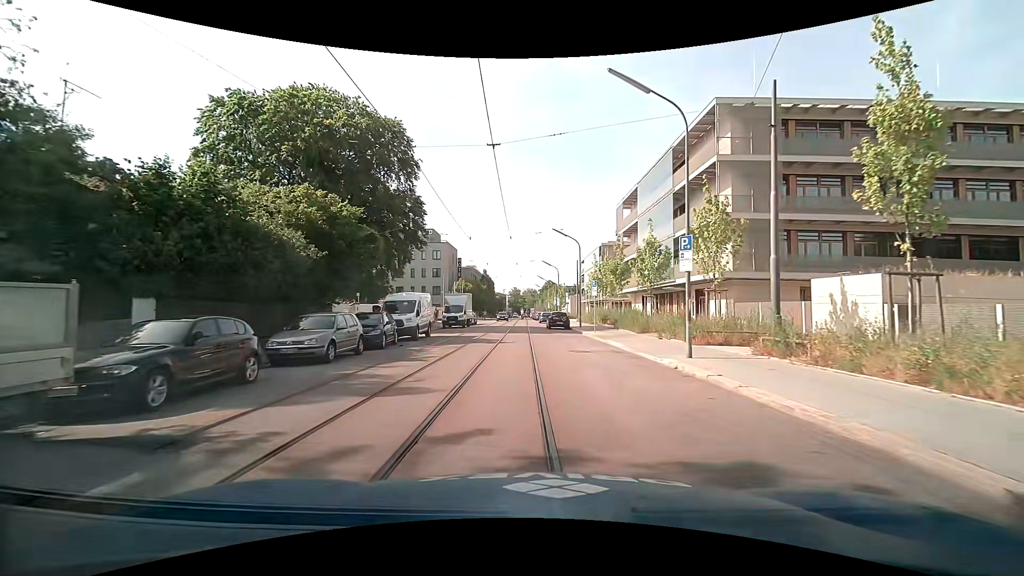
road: residential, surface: asphalt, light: Day
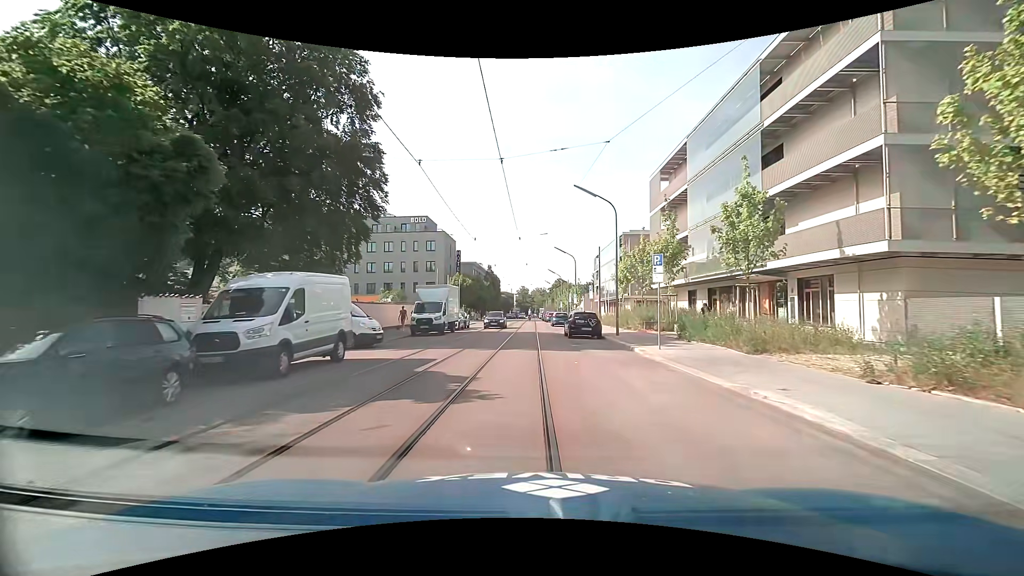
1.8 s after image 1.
(-0.1, +14.3) m; 0°
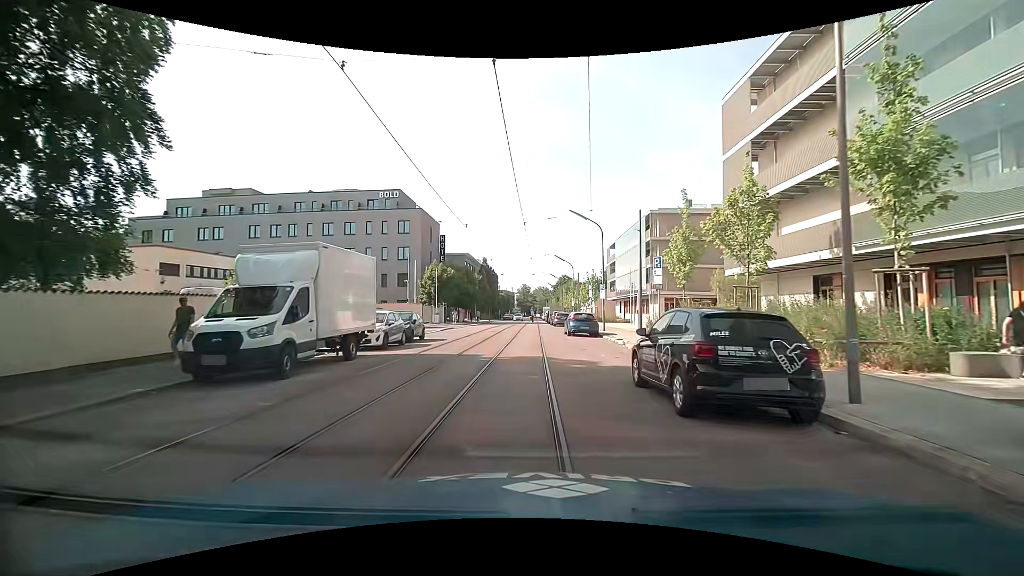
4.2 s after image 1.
(-0.3, +19.5) m; -1°
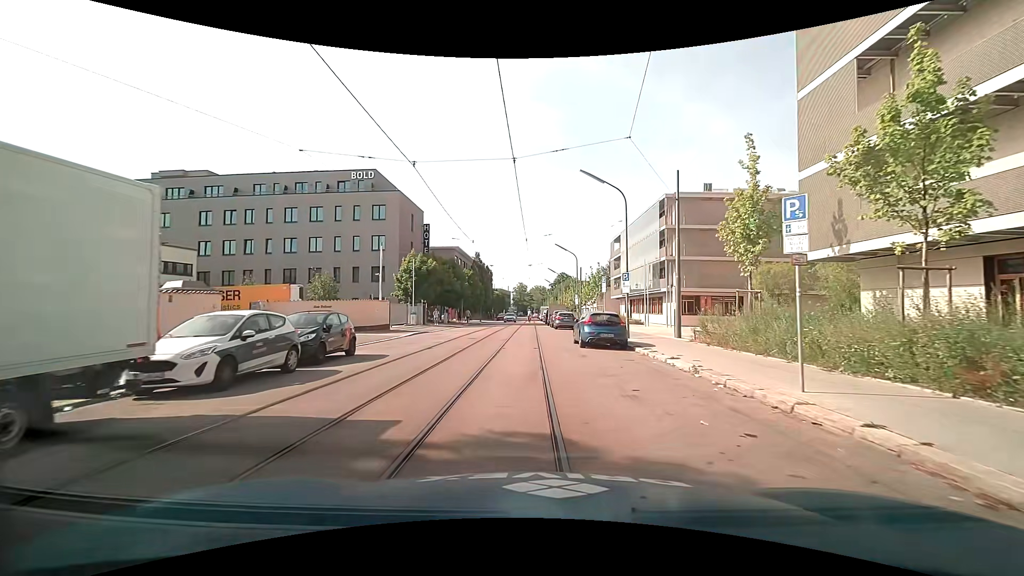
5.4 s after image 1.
(0.0, +9.6) m; 0°
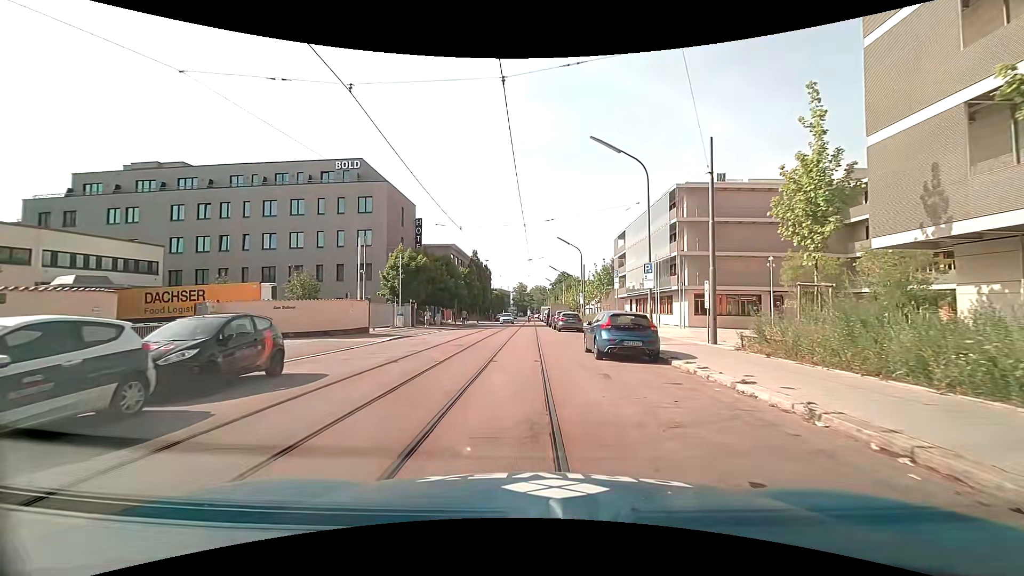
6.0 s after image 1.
(0.0, +4.7) m; +1°
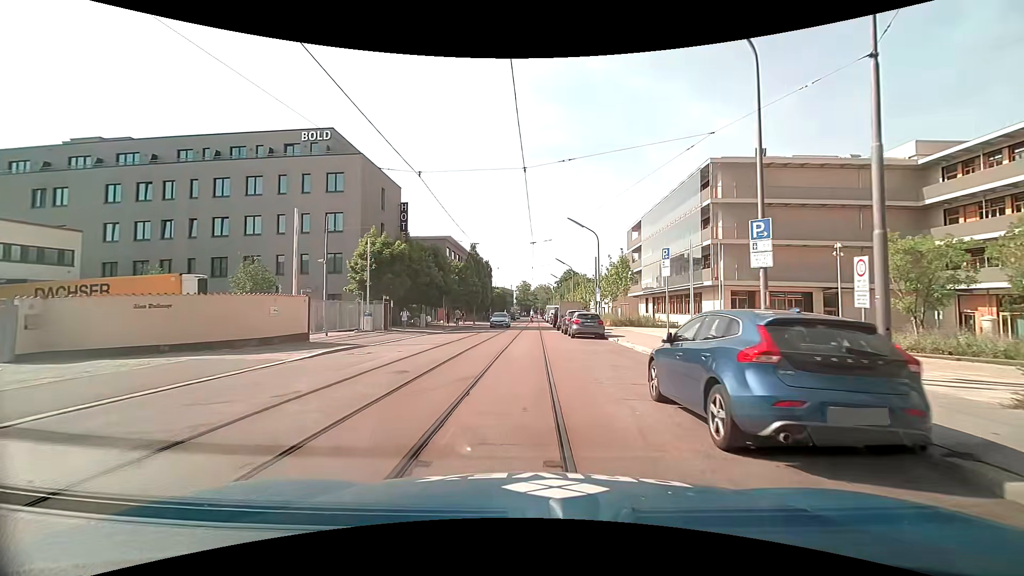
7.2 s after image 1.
(-0.1, +9.3) m; -1°
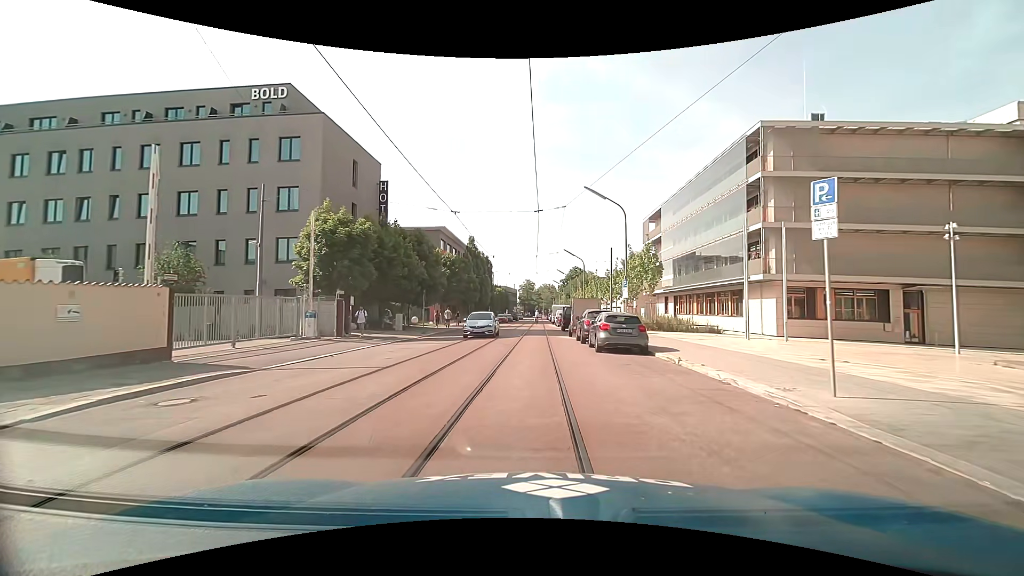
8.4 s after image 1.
(0.0, +9.2) m; -1°
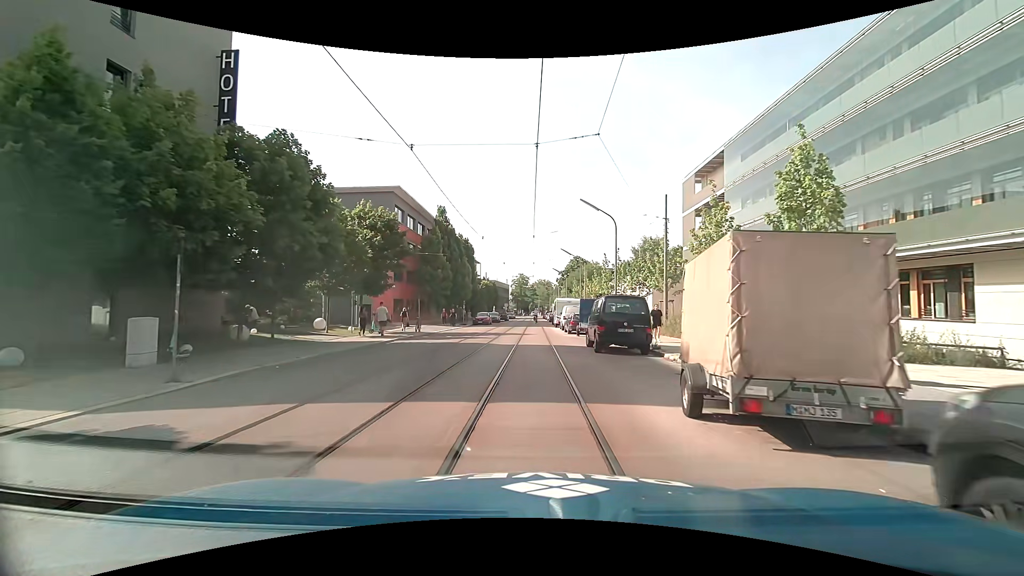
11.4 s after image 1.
(+0.2, +23.3) m; +1°
(0, +10) (0, +20) (0, +30) (0, +40) (0, +50) (0, +60) (0, +70) (0, +80) (0, +90) (0, +100) m
